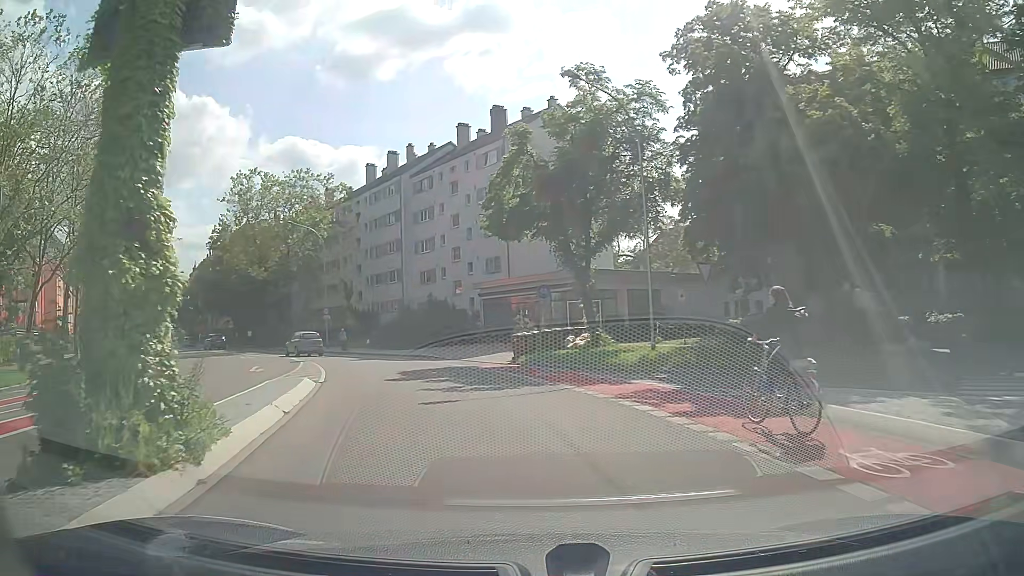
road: secondary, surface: asphalt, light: Day
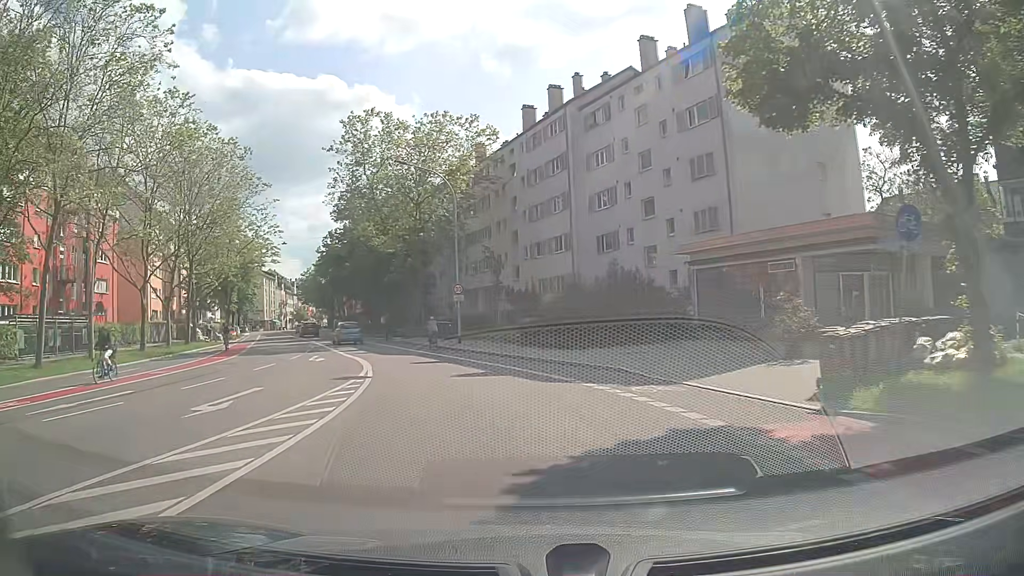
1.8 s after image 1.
(-2.3, +16.5) m; -15°
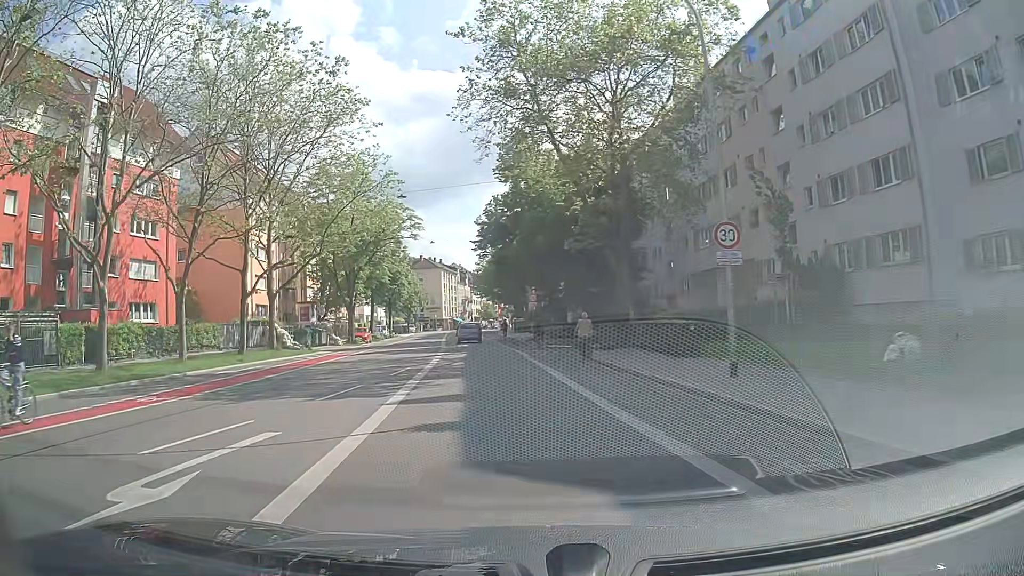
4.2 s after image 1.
(-3.2, +22.1) m; -17°
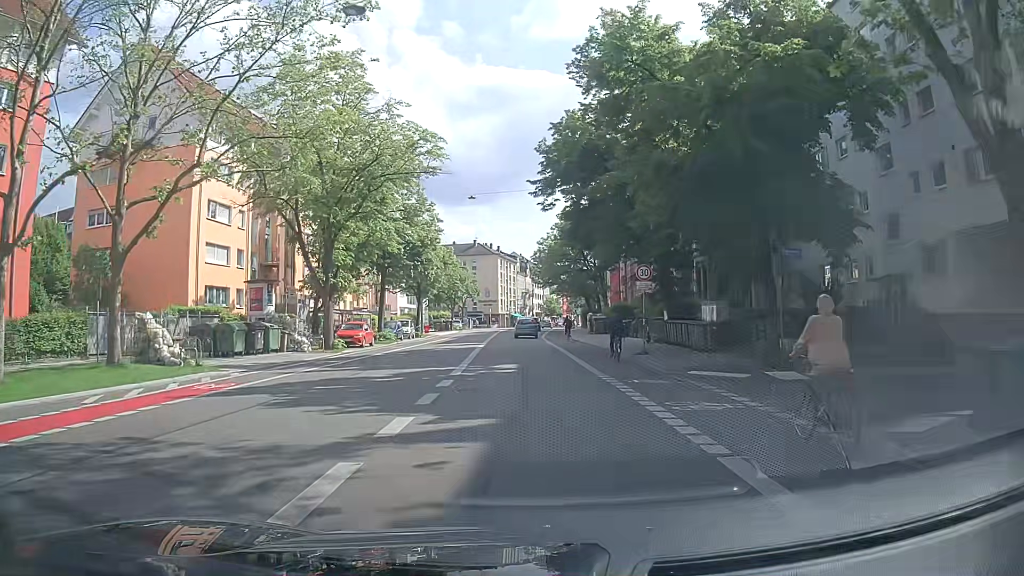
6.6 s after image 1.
(-1.5, +22.7) m; -5°
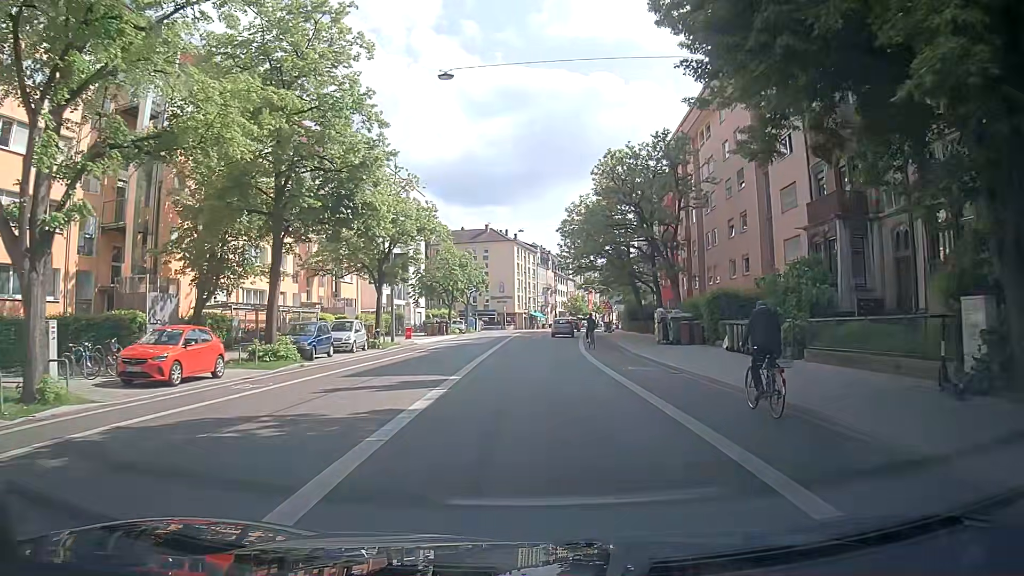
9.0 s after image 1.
(-0.5, +23.4) m; -1°
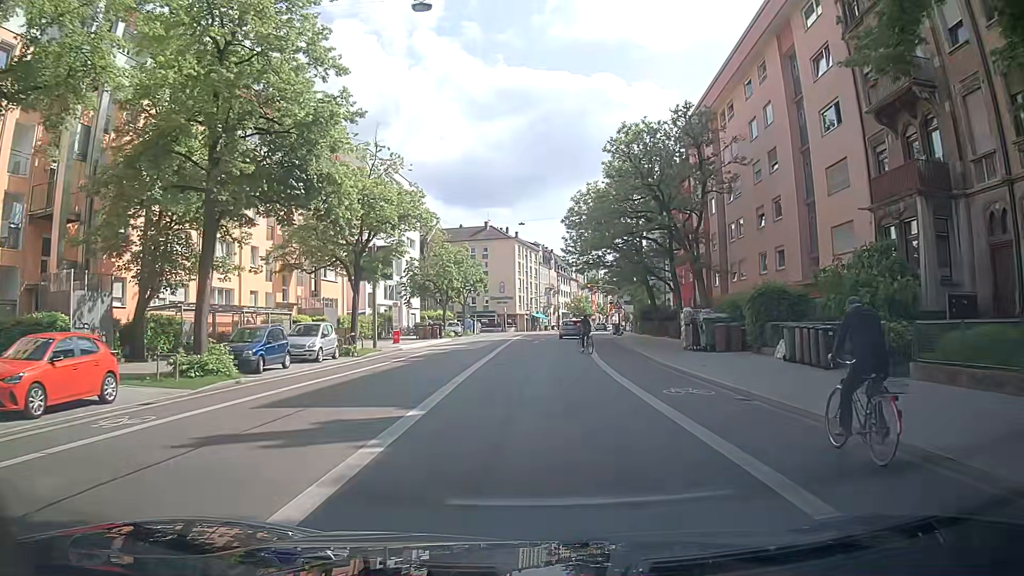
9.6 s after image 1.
(-0.1, +5.6) m; -1°
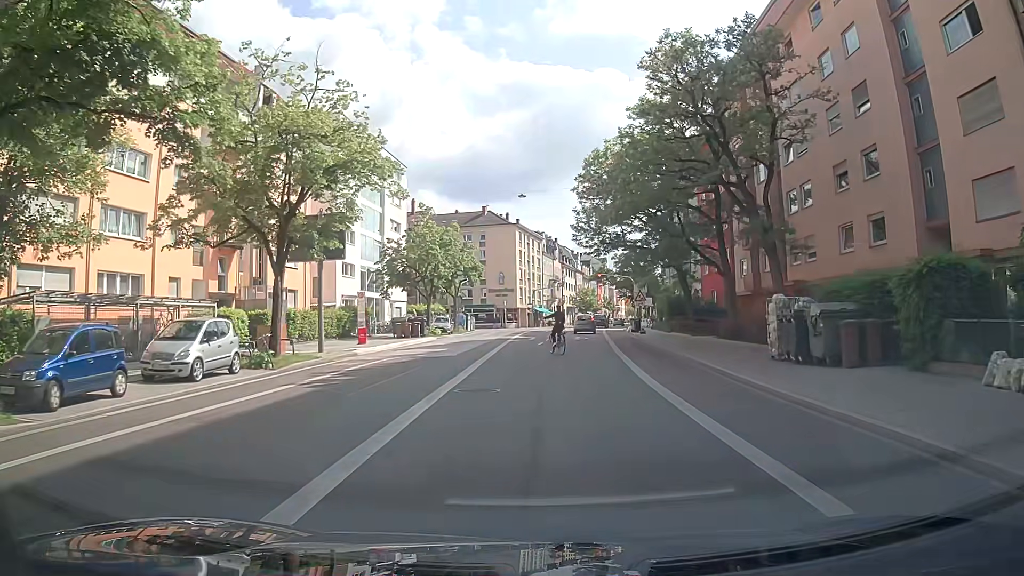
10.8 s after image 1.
(+0.1, +10.5) m; -1°
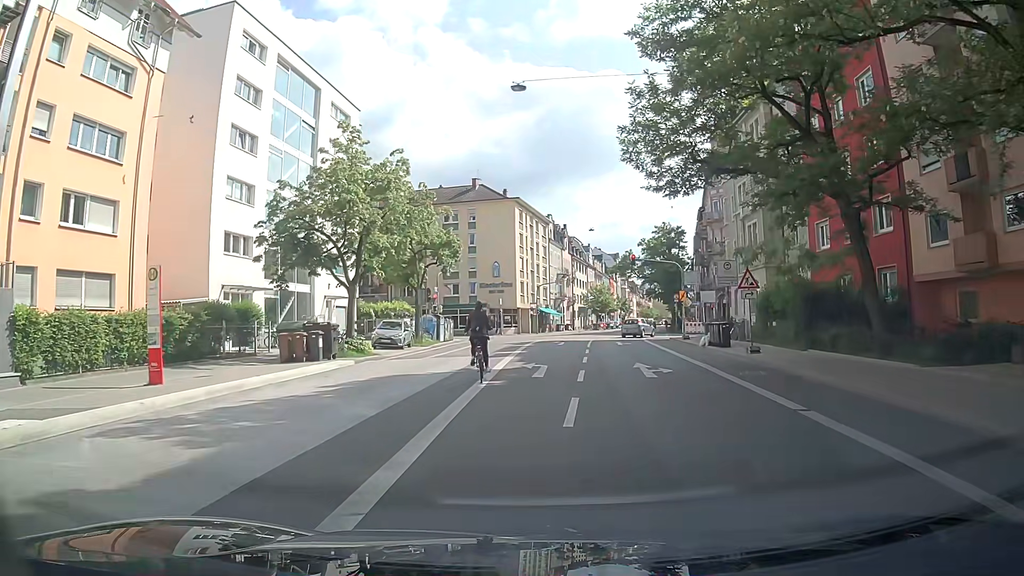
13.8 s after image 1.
(+0.4, +22.4) m; +2°
